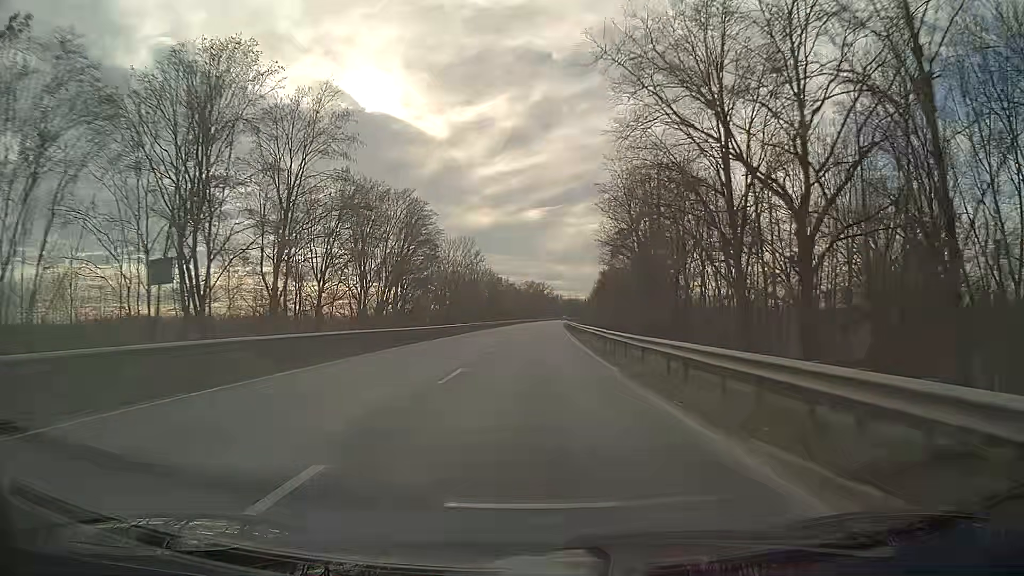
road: primary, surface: asphalt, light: Day
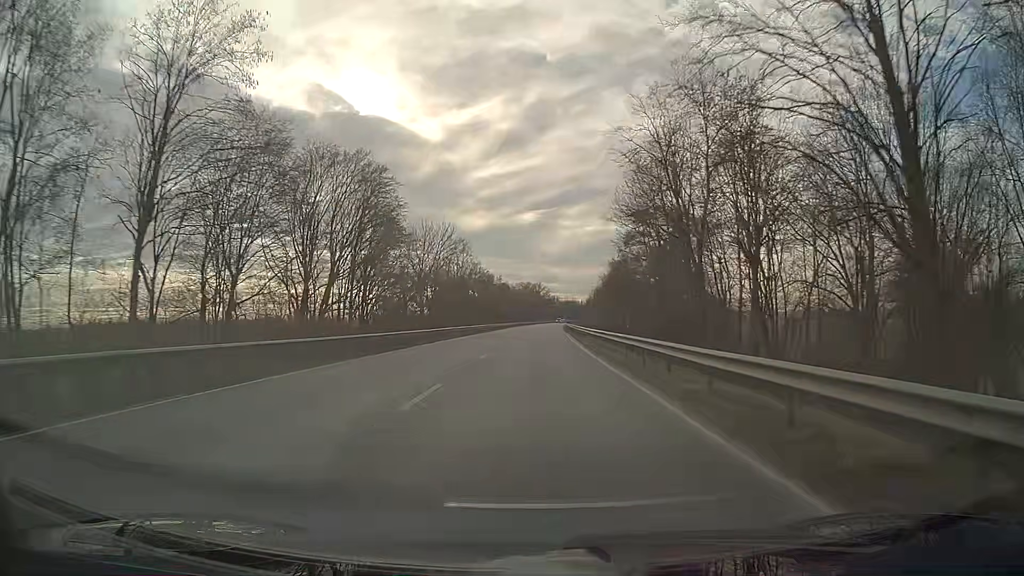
(0.0, +15.8) m; 0°
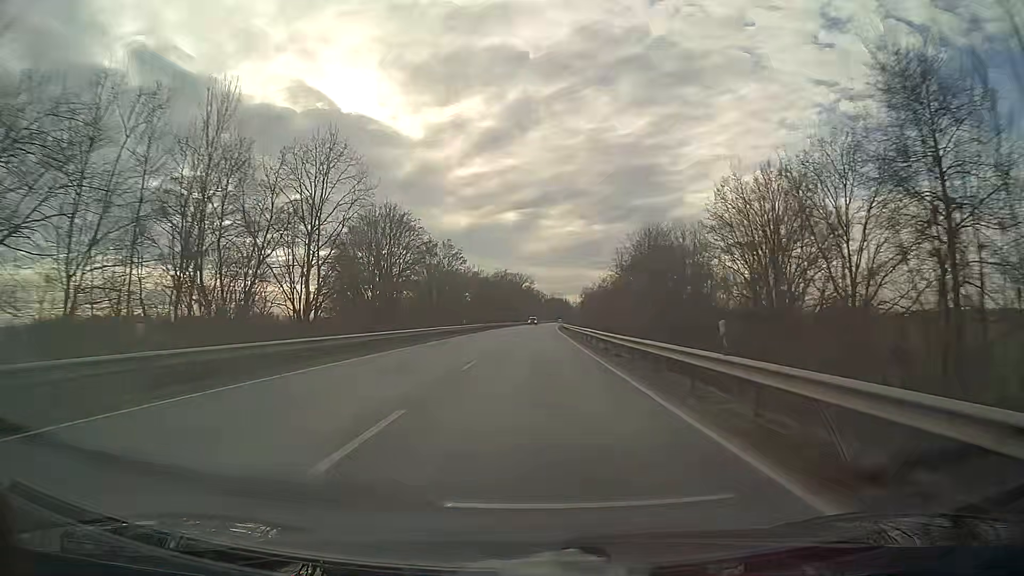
(+0.7, +63.2) m; +2°
